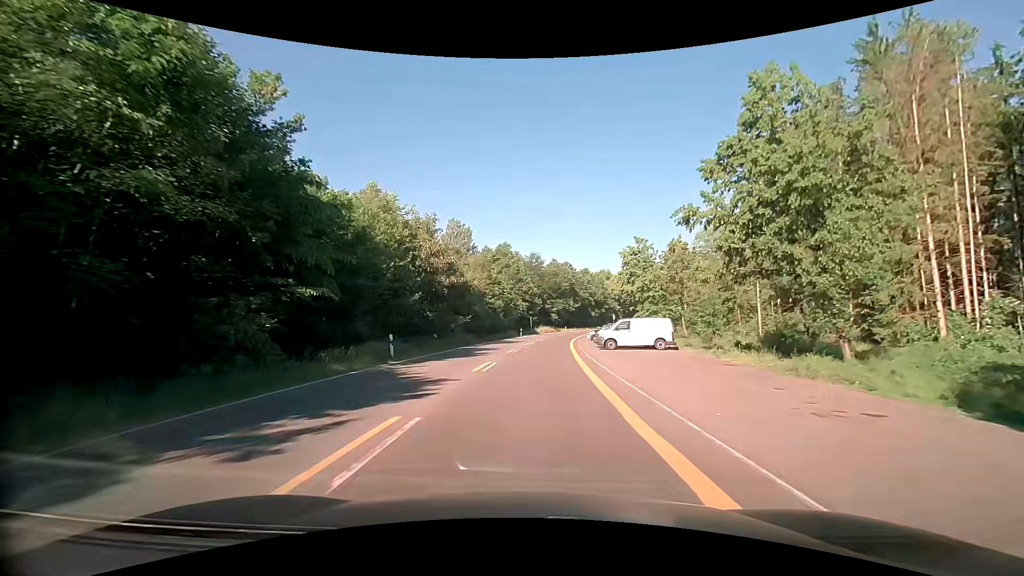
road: secondary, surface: asphalt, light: Day
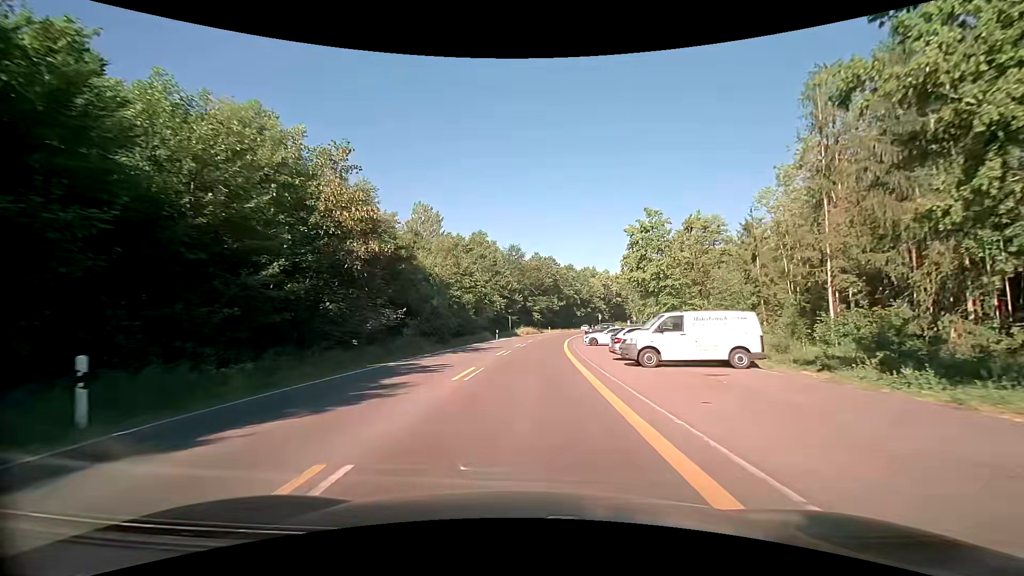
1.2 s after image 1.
(+0.3, +14.3) m; +2°
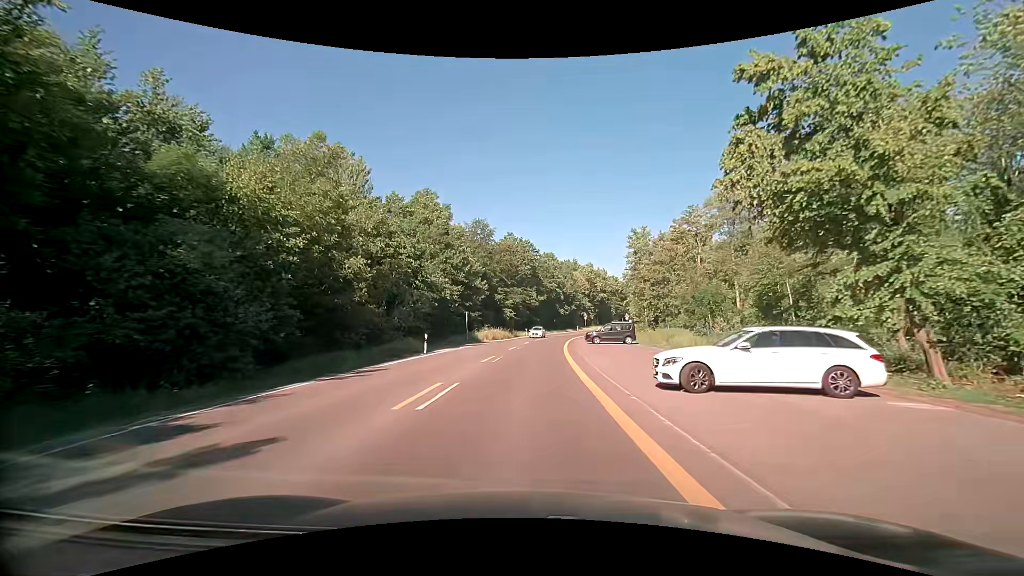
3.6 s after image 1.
(+0.8, +28.4) m; +3°
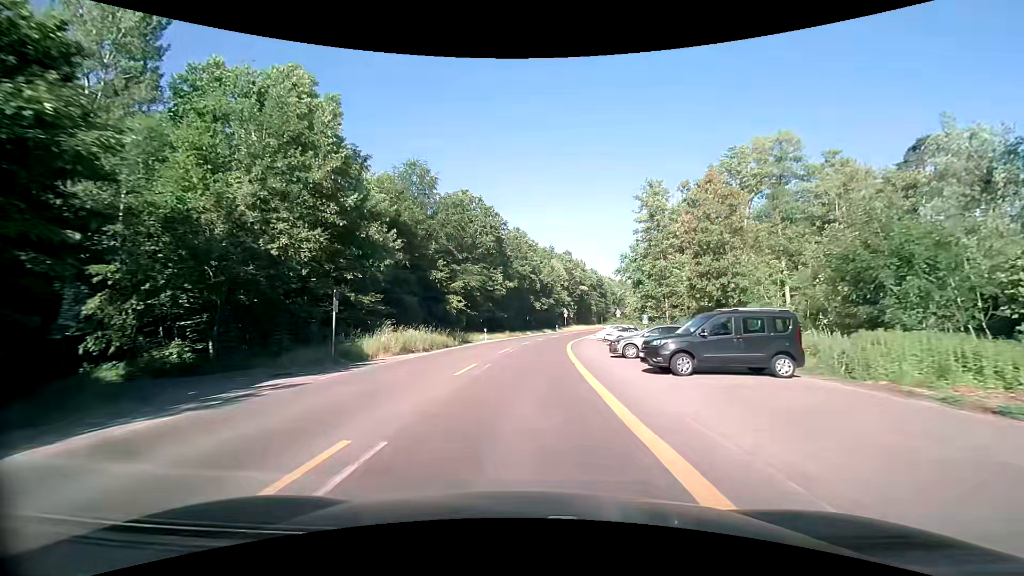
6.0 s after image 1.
(+0.8, +30.3) m; +4°
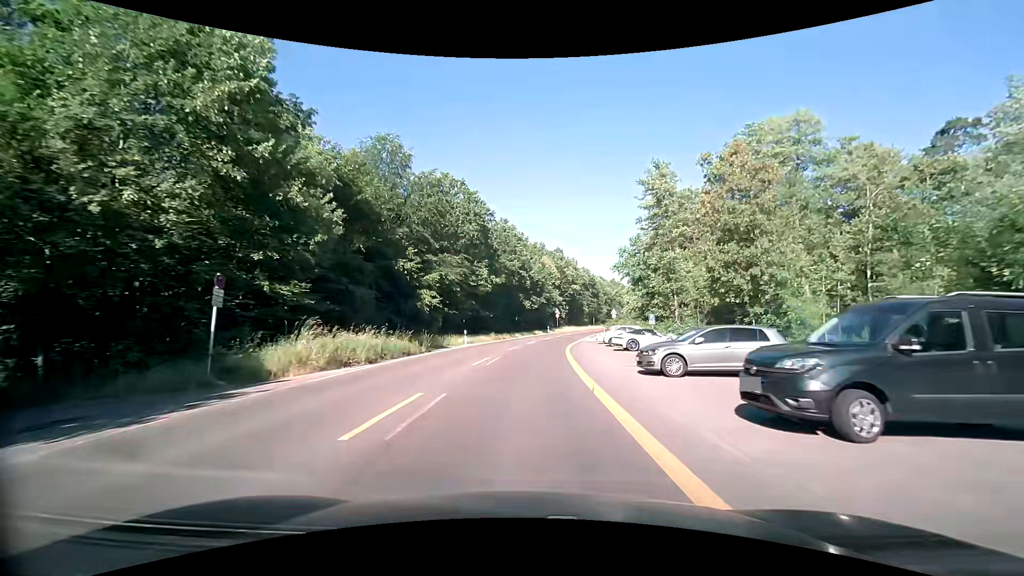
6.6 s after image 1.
(0.0, +7.8) m; +1°
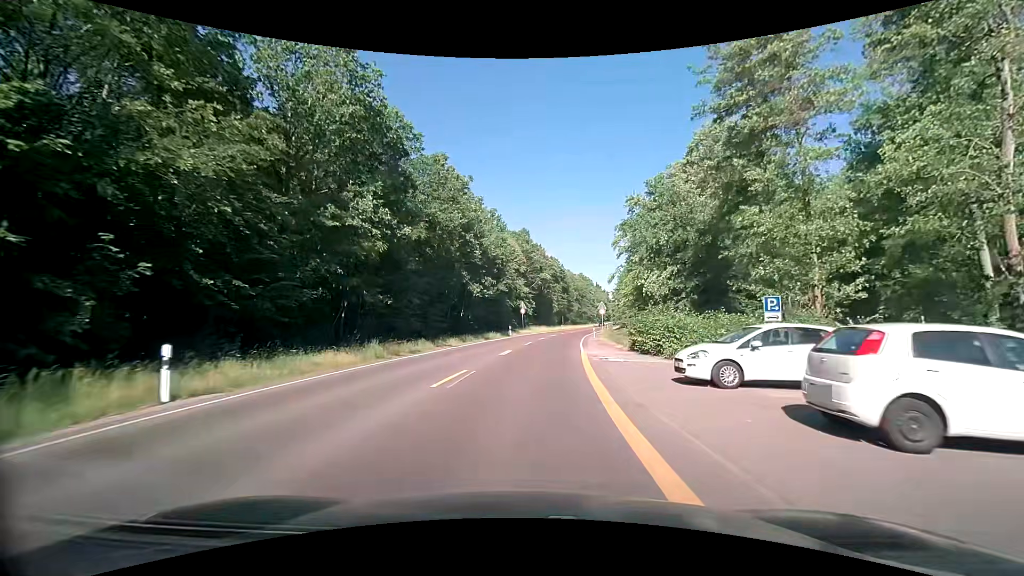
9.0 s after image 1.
(+1.2, +30.1) m; +5°
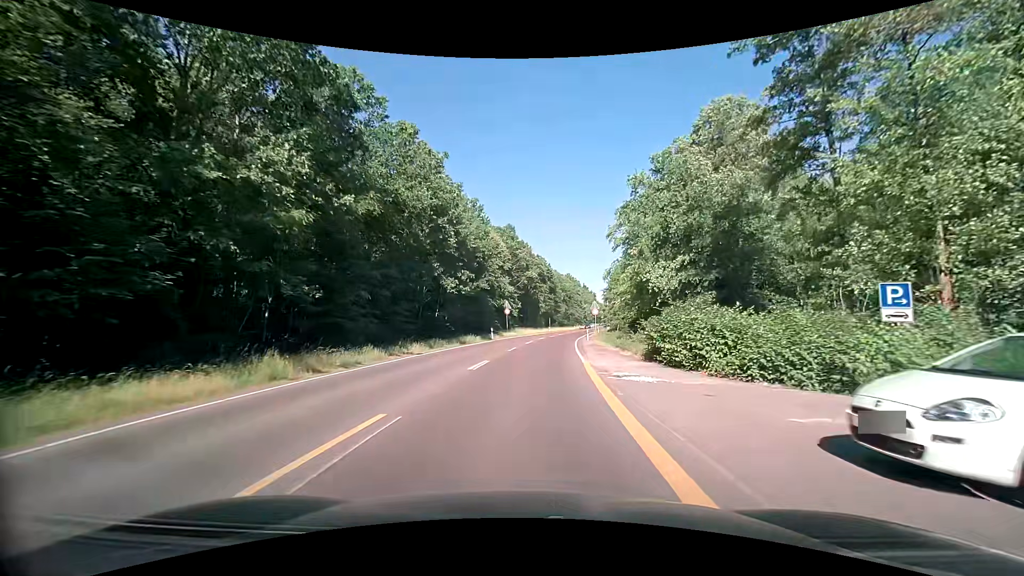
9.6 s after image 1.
(+0.1, +7.3) m; +2°
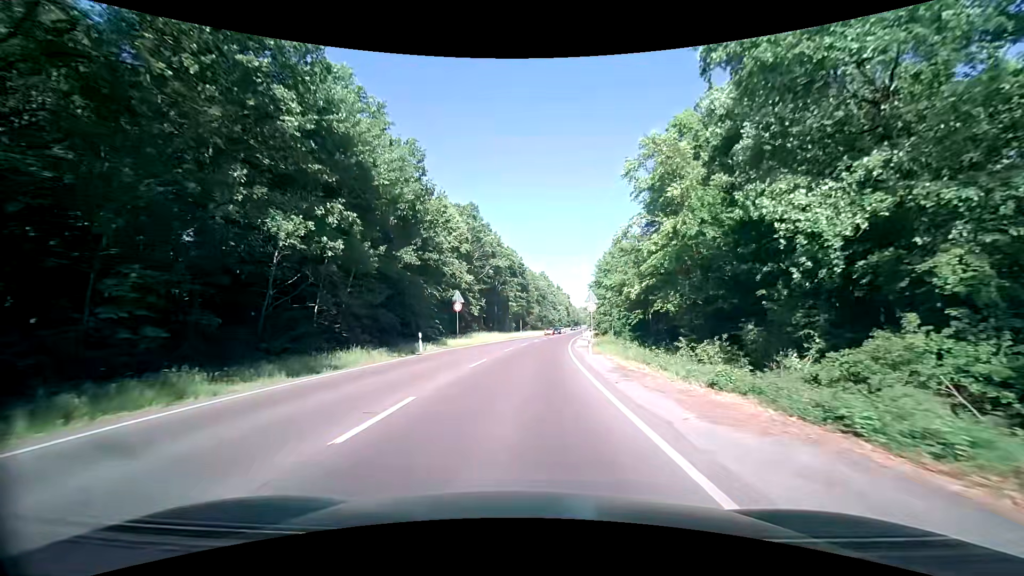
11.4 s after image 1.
(+0.7, +22.6) m; +3°
(0, +10) (0, +20) (+1, +30) (+2, +40) (+3, +50) (+4, +60) (+5, +70) (+6, +80) (+8, +90) (+9, +100) m
